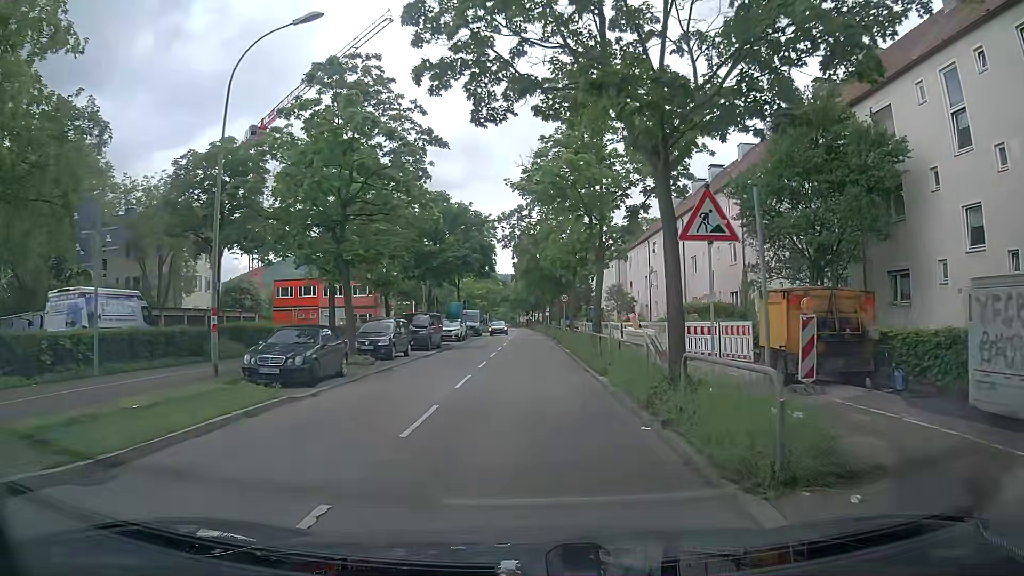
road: tertiary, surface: asphalt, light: Day
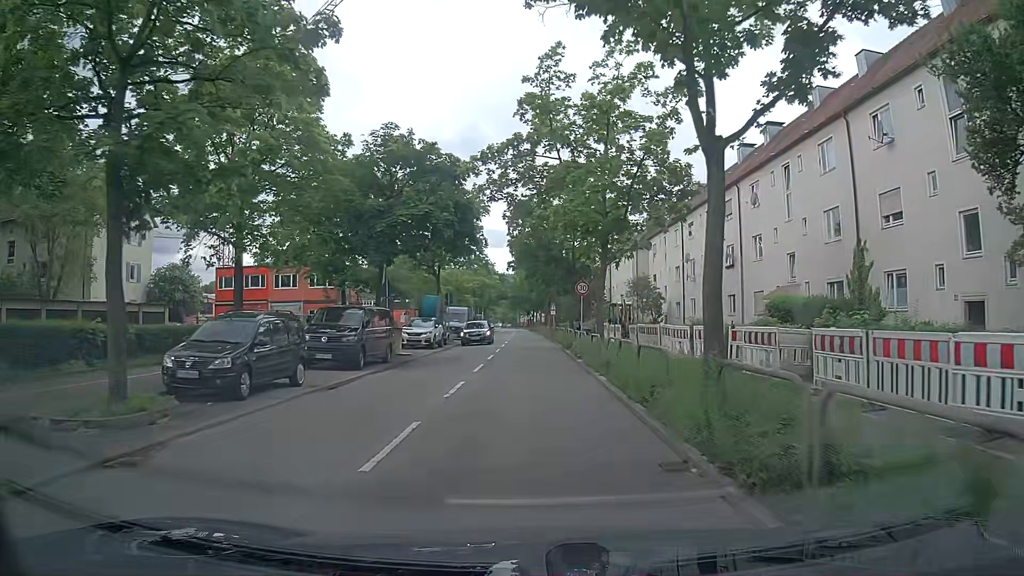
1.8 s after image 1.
(-0.2, +13.9) m; 0°
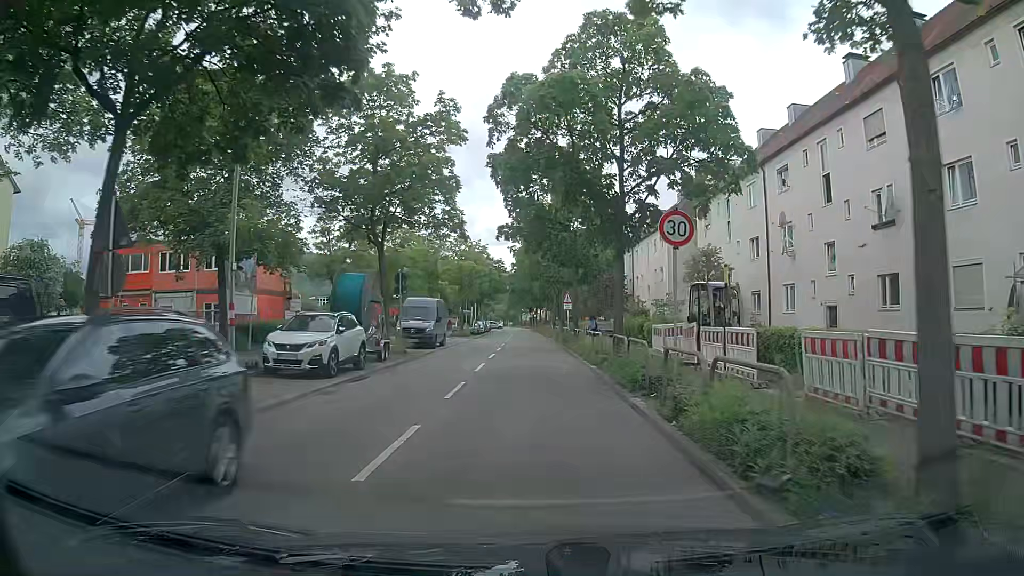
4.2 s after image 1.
(-0.2, +18.5) m; -1°
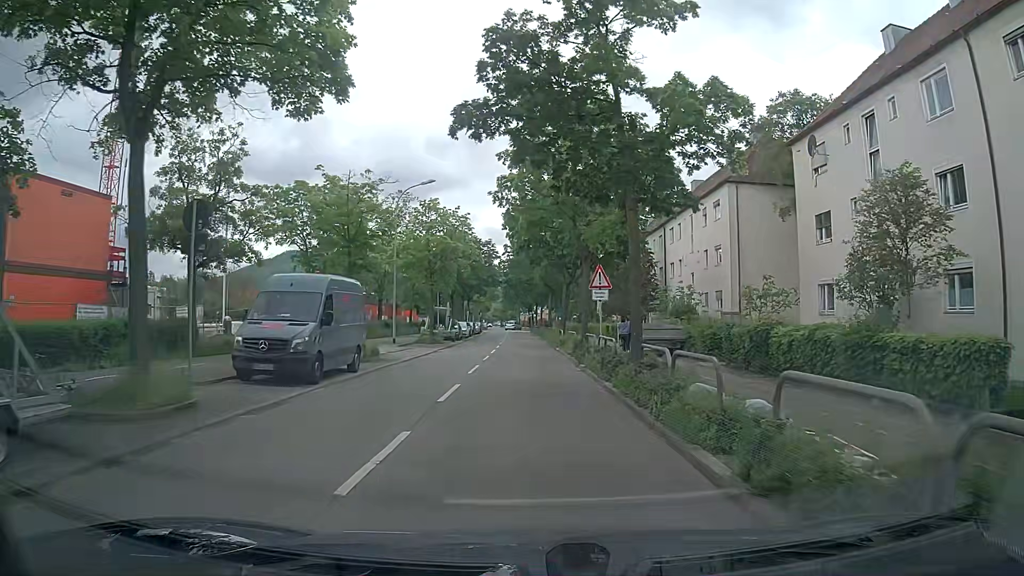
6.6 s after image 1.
(+0.2, +18.6) m; +1°
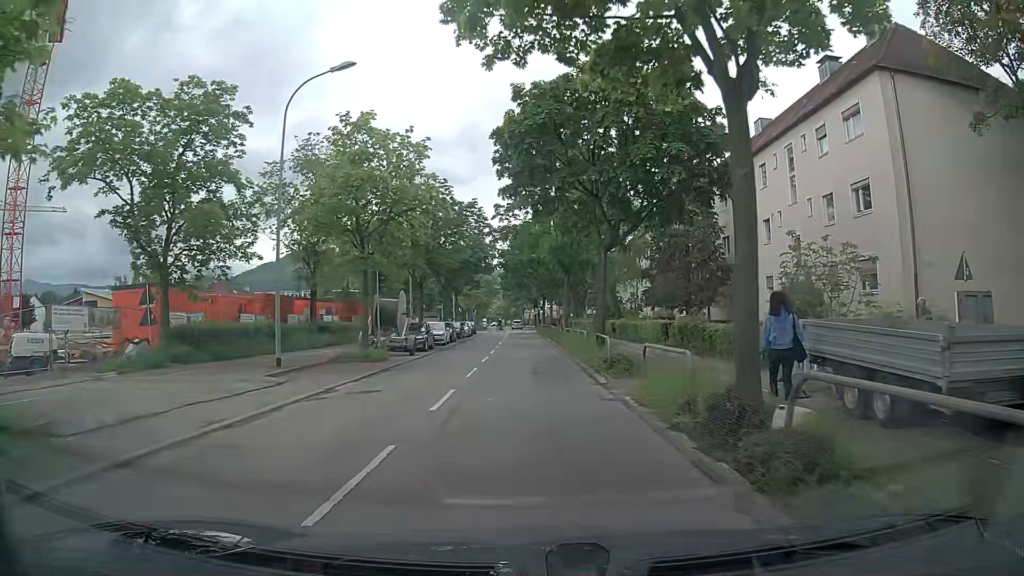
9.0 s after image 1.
(-0.1, +18.9) m; -2°
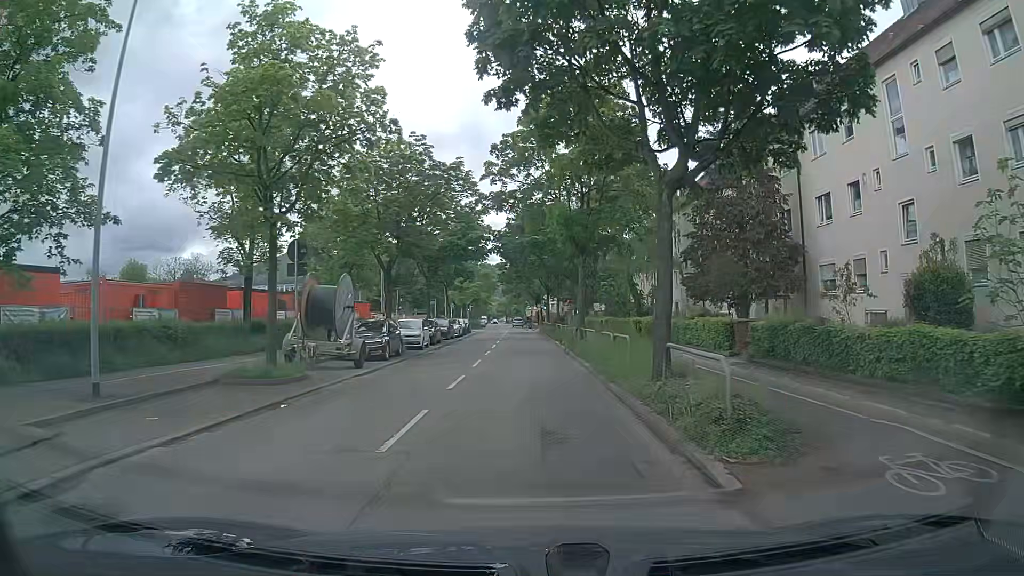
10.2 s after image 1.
(+0.1, +9.6) m; +1°
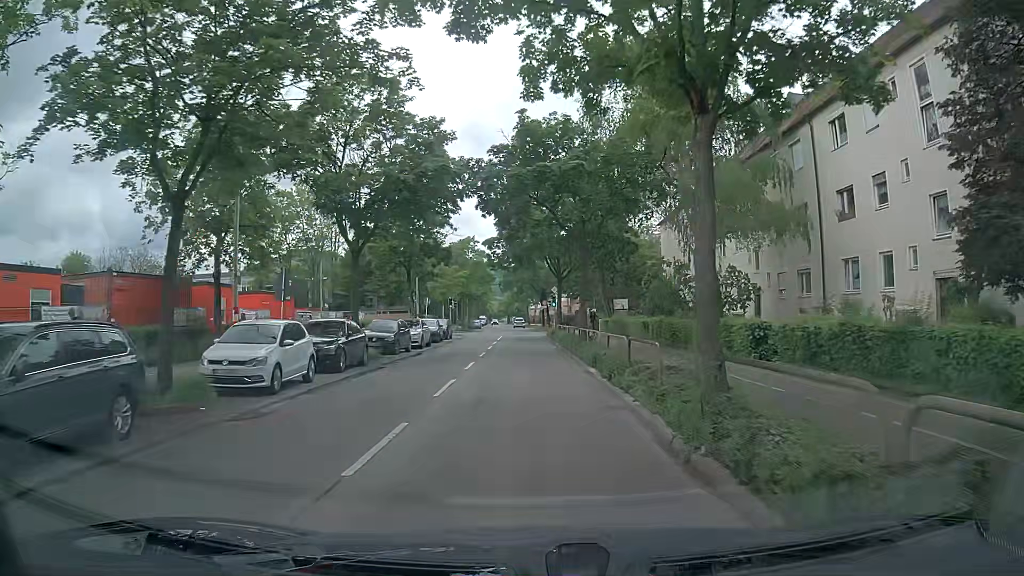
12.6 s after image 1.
(-0.1, +19.2) m; 0°
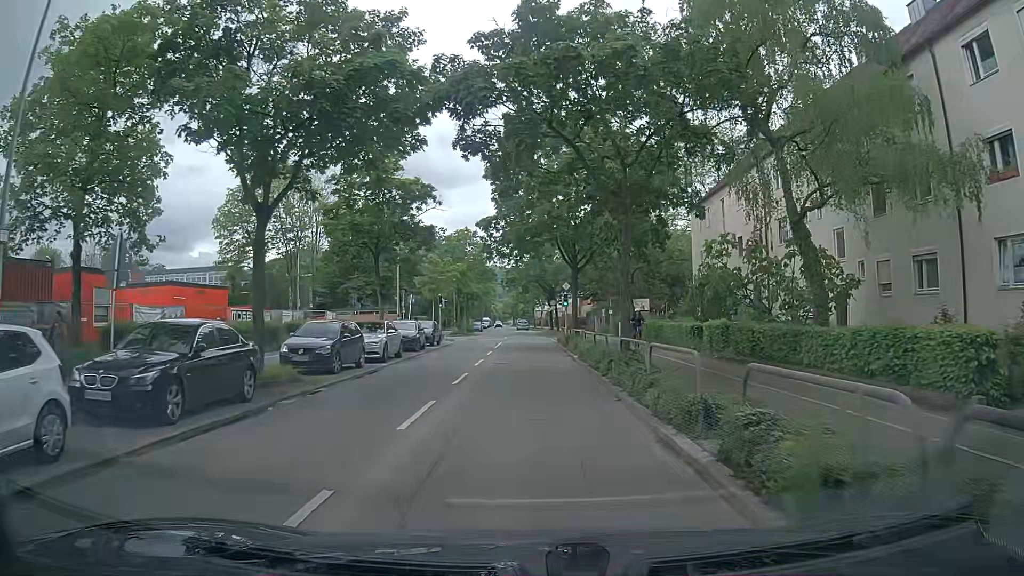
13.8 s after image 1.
(-0.1, +9.6) m; -1°
(0, +10) (0, +20) (0, +30) (0, +40) (+1, +50) (+1, +60) (+1, +70) (+1, +80) (+1, +90) (+1, +100) m
